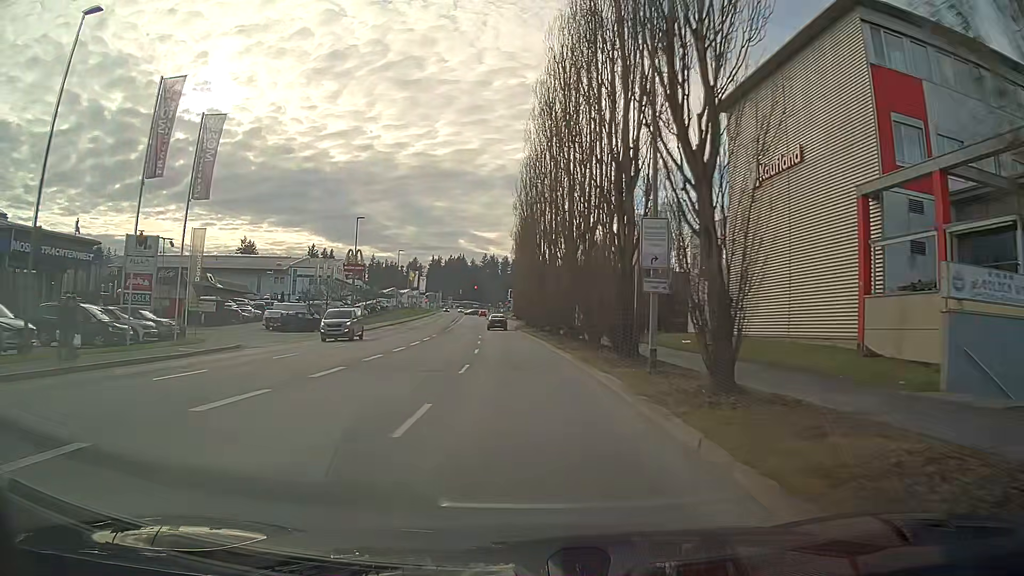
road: tertiary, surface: asphalt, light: Day
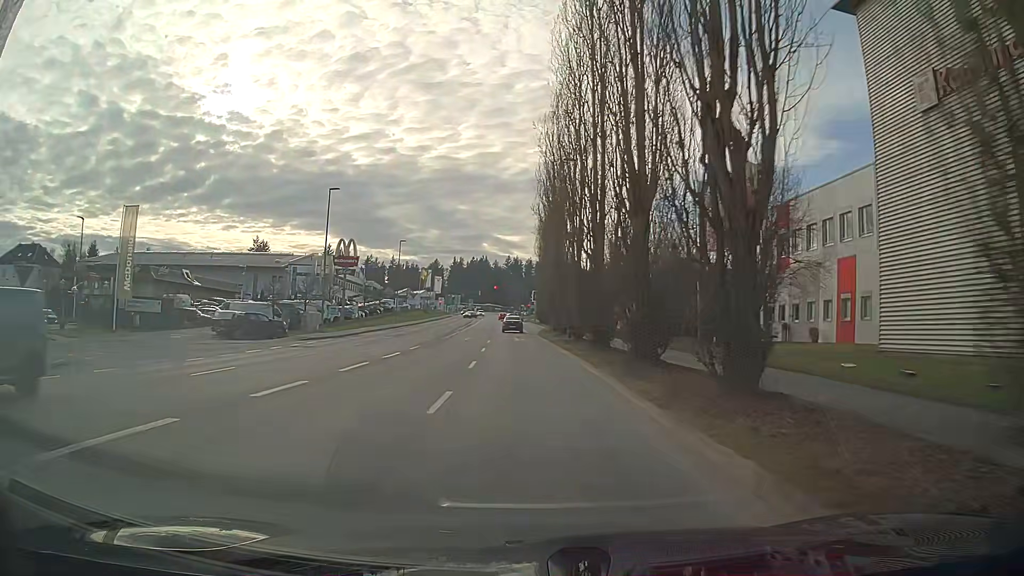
(-0.3, +16.0) m; -2°
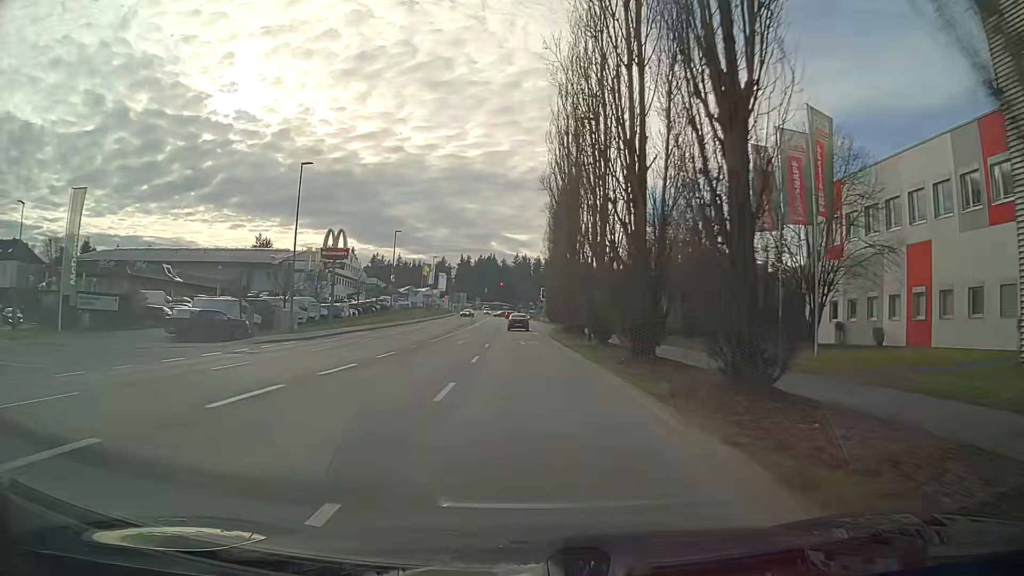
(0.0, +8.0) m; -1°
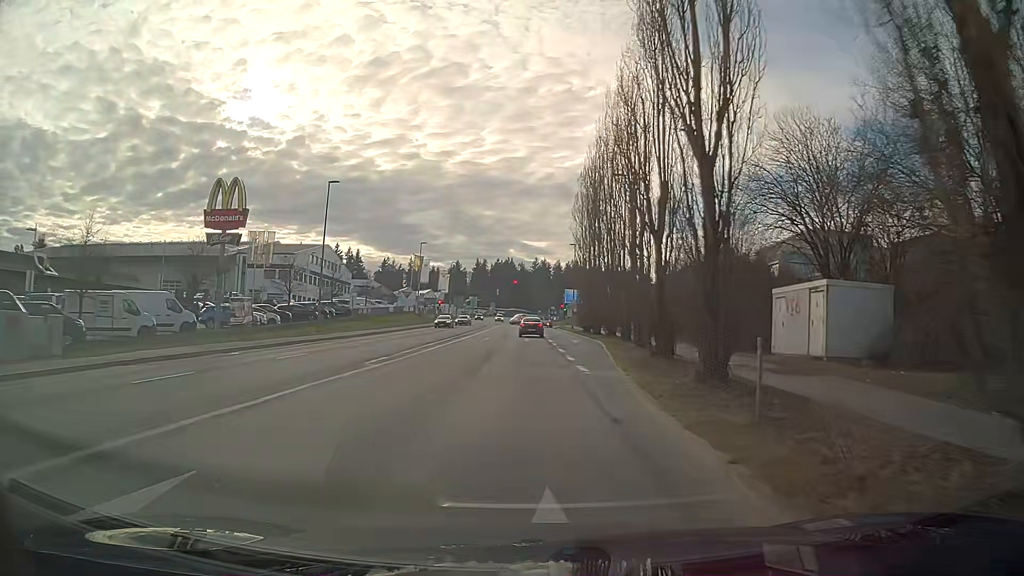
(-0.4, +31.3) m; -1°
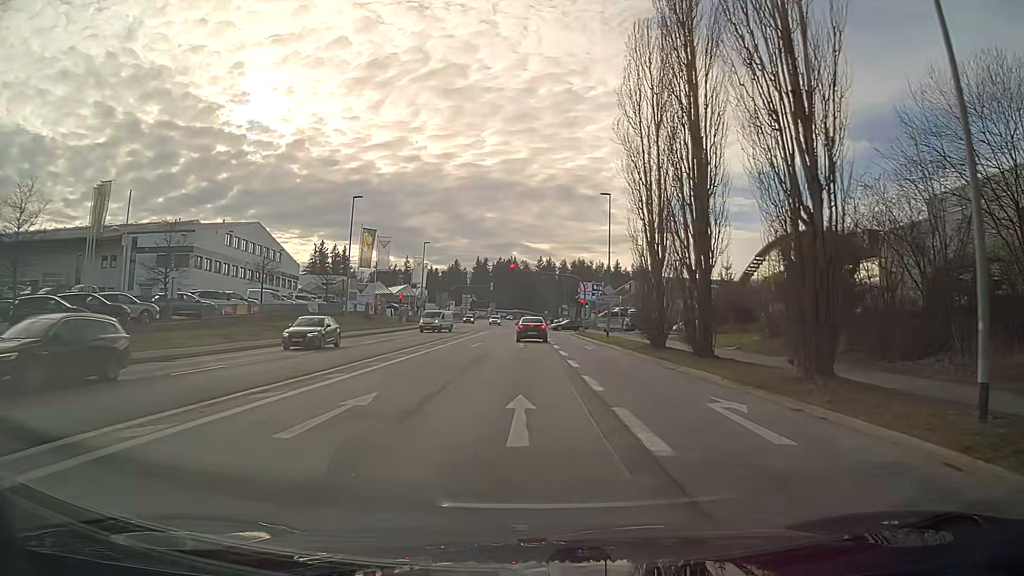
(-0.1, +33.9) m; -1°
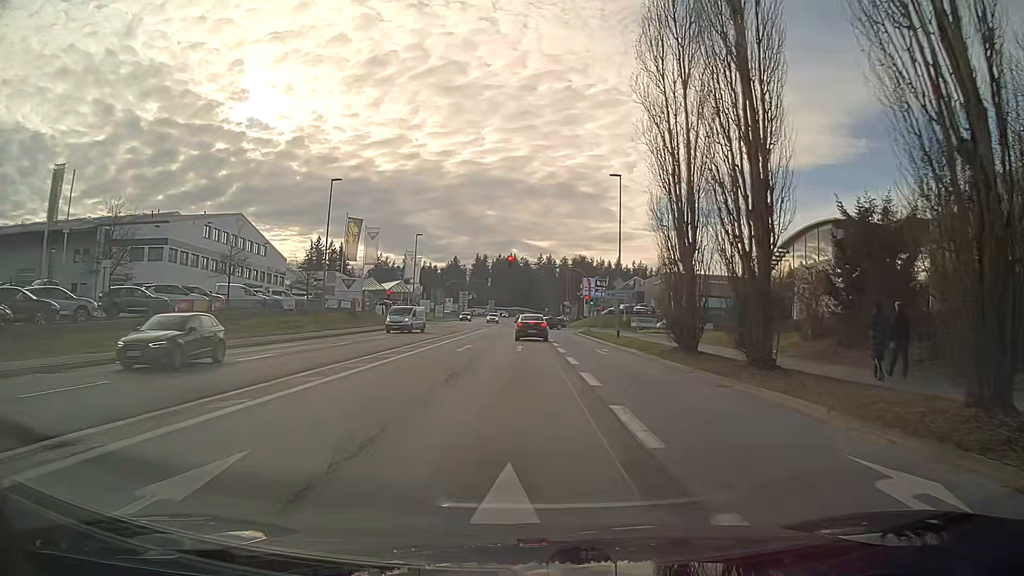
(0.0, +5.8) m; 0°
